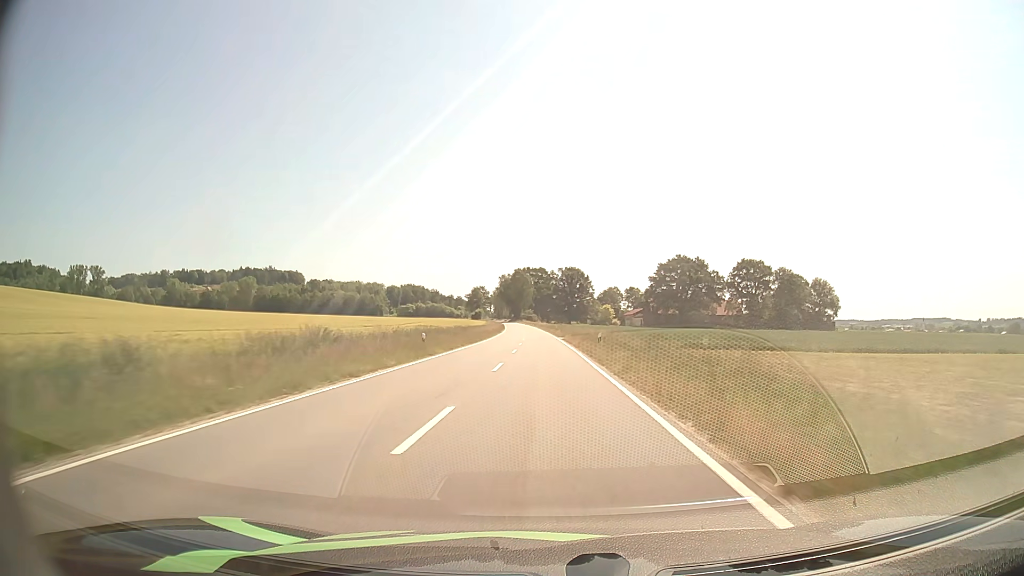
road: tertiary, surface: asphalt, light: Day
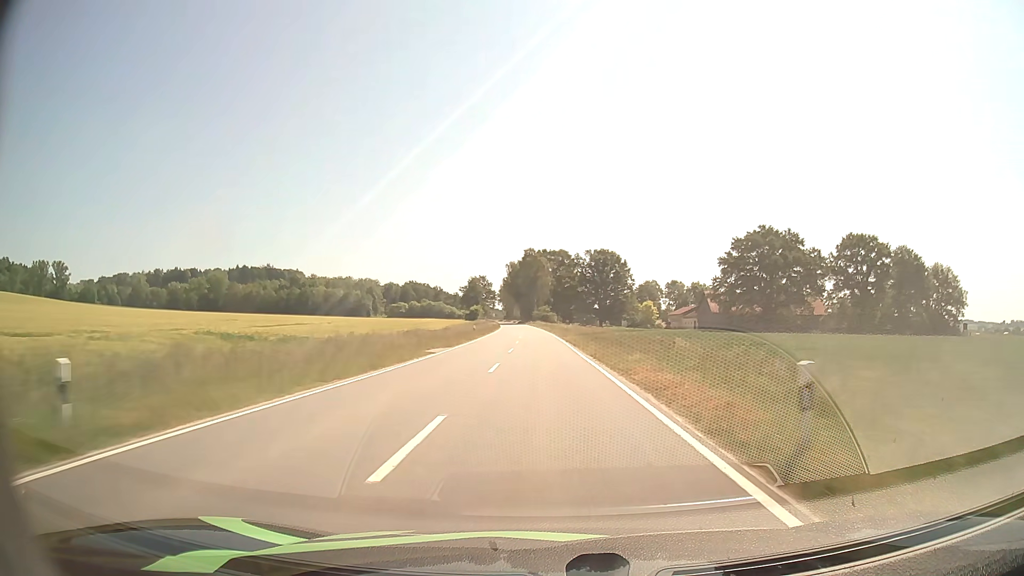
(-1.3, +76.3) m; -2°
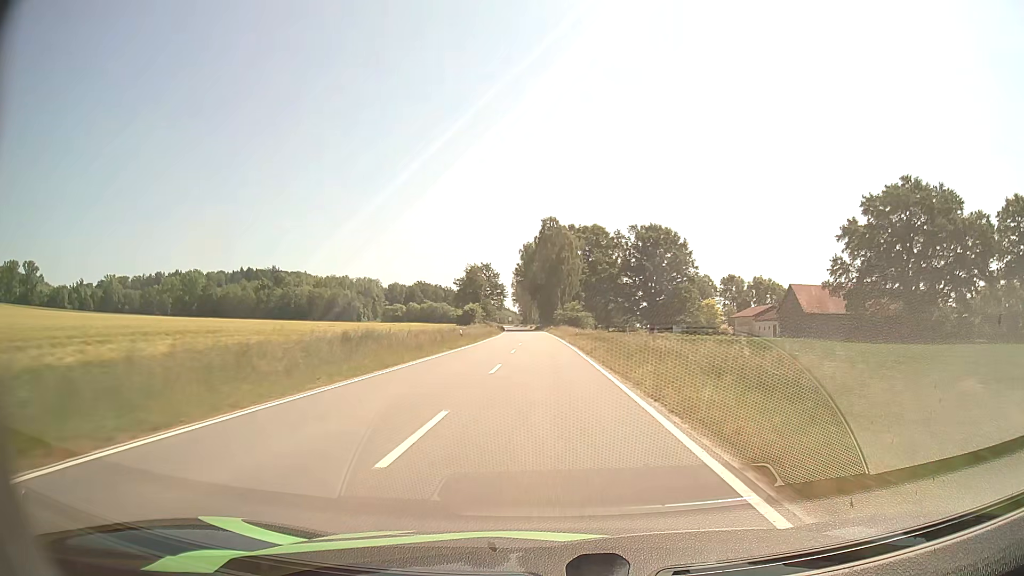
(-1.0, +60.7) m; -2°
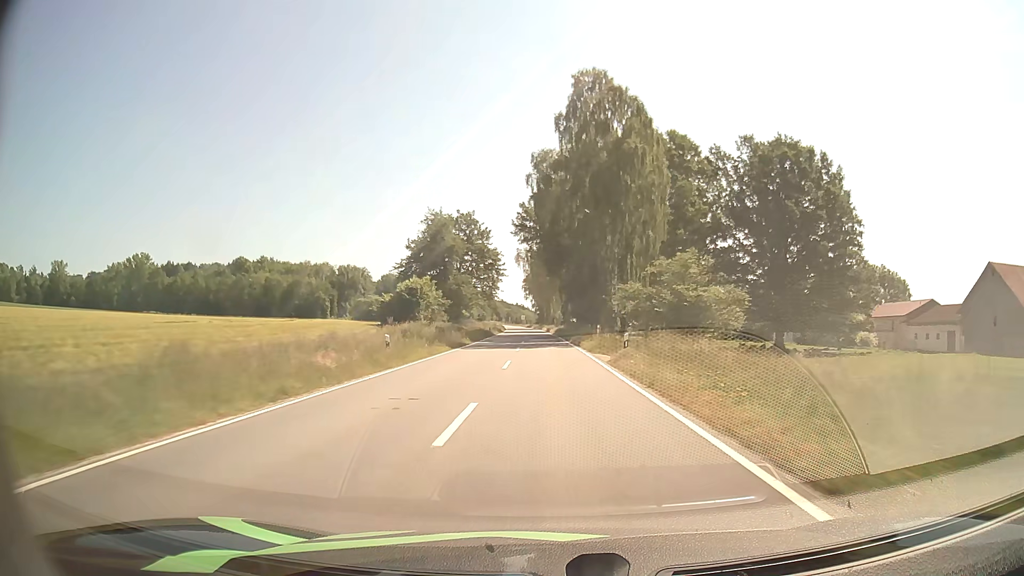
(-1.4, +73.5) m; -2°
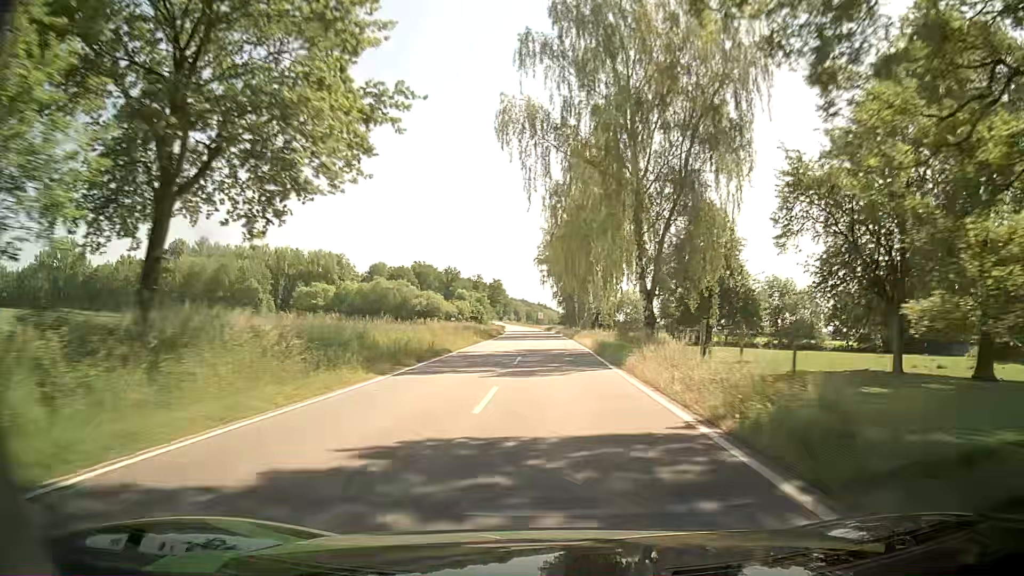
(-1.2, +72.1) m; -2°
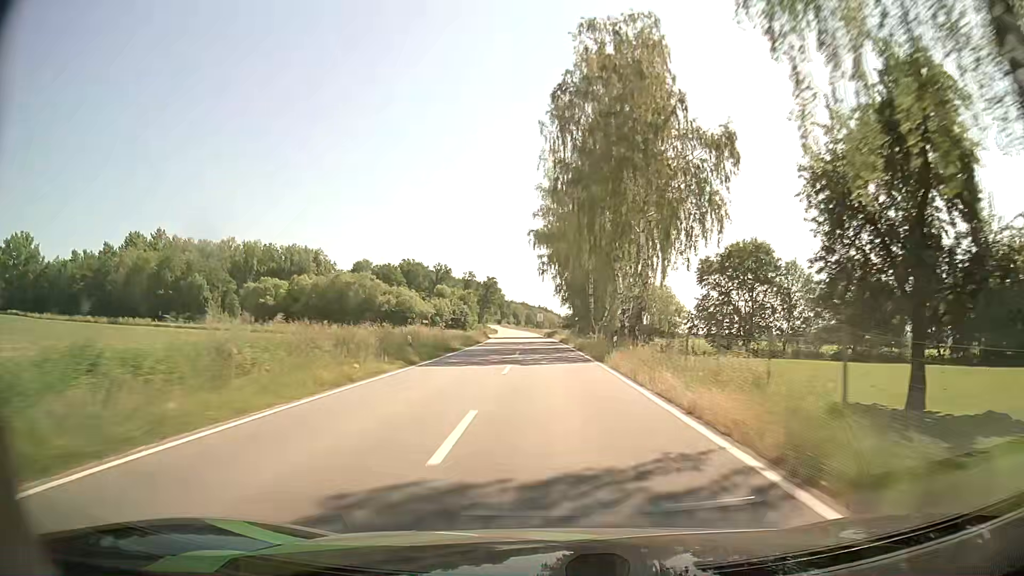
(0.0, +28.7) m; 0°
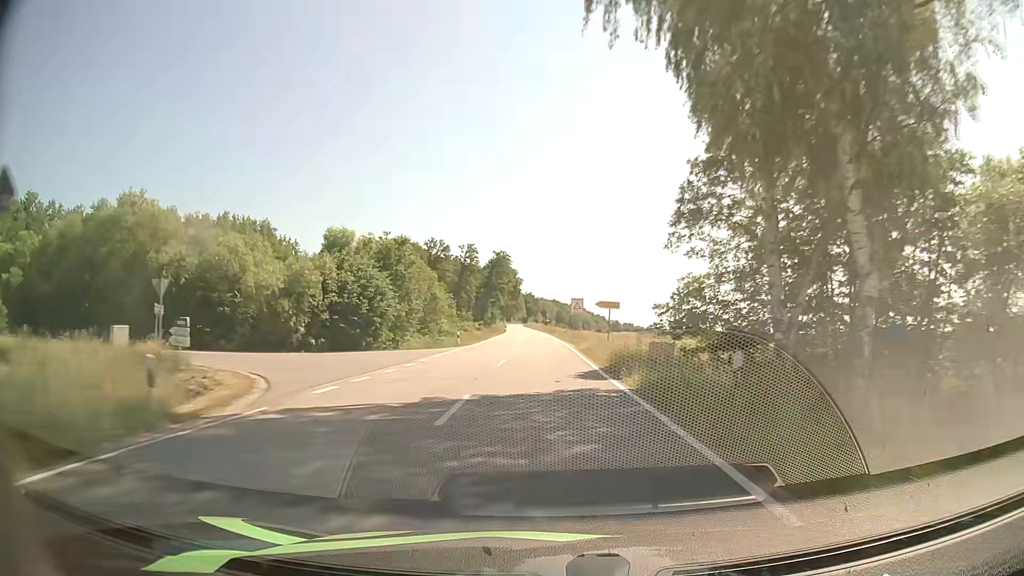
(-1.1, +71.7) m; -2°
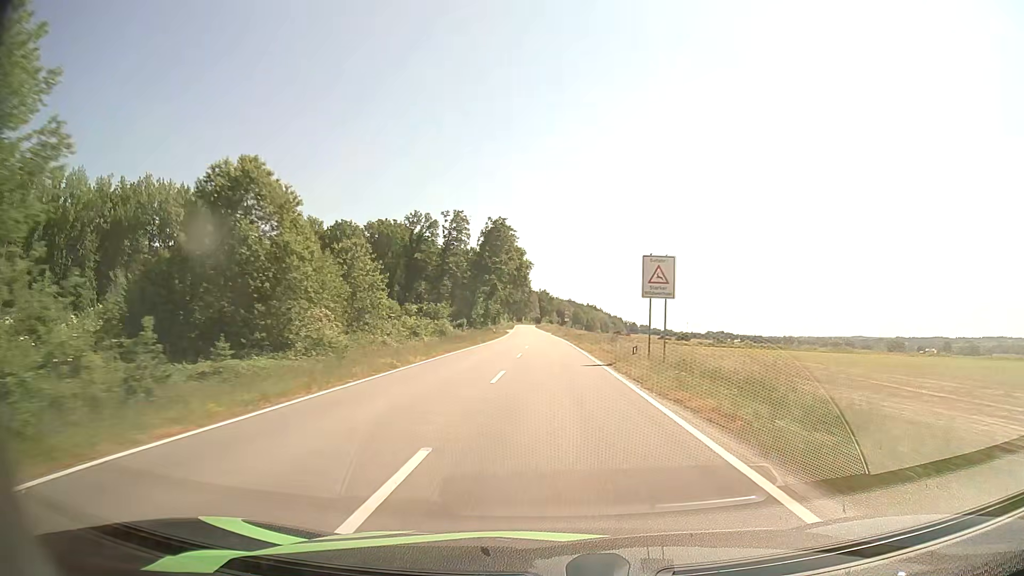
(-0.7, +43.5) m; -1°
(0, +10) (0, +20) (0, +30) (0, +40) (0, +50) (0, +60) (0, +70) (0, +80) (-1, +90) (-1, +100) m
